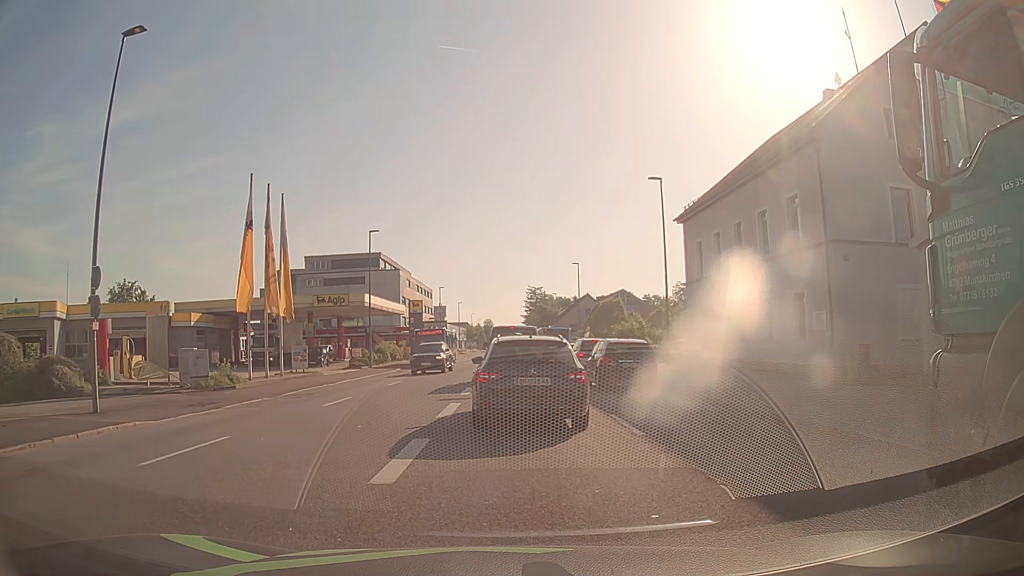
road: tertiary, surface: asphalt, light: Day
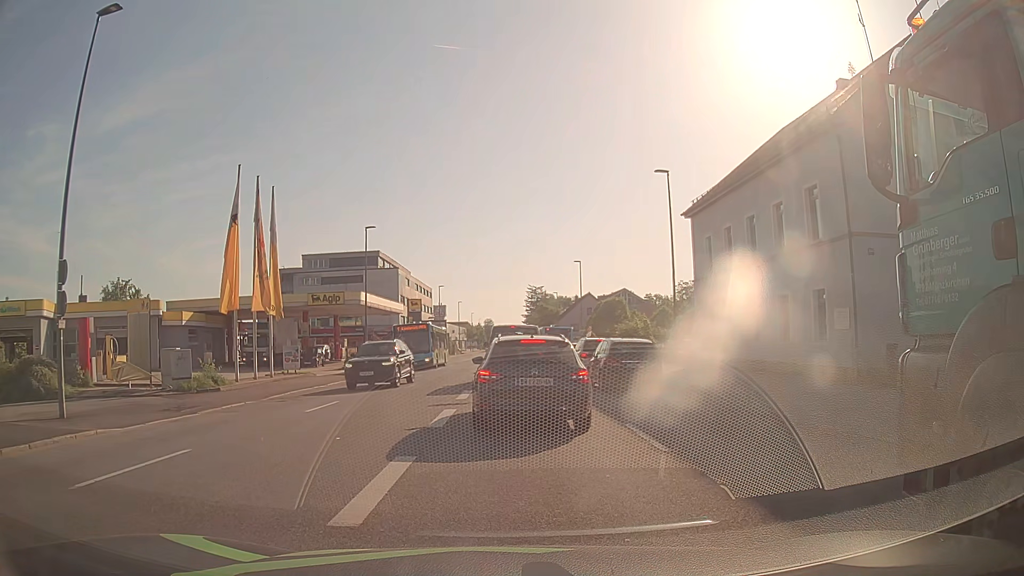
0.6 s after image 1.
(0.0, +1.6) m; +1°
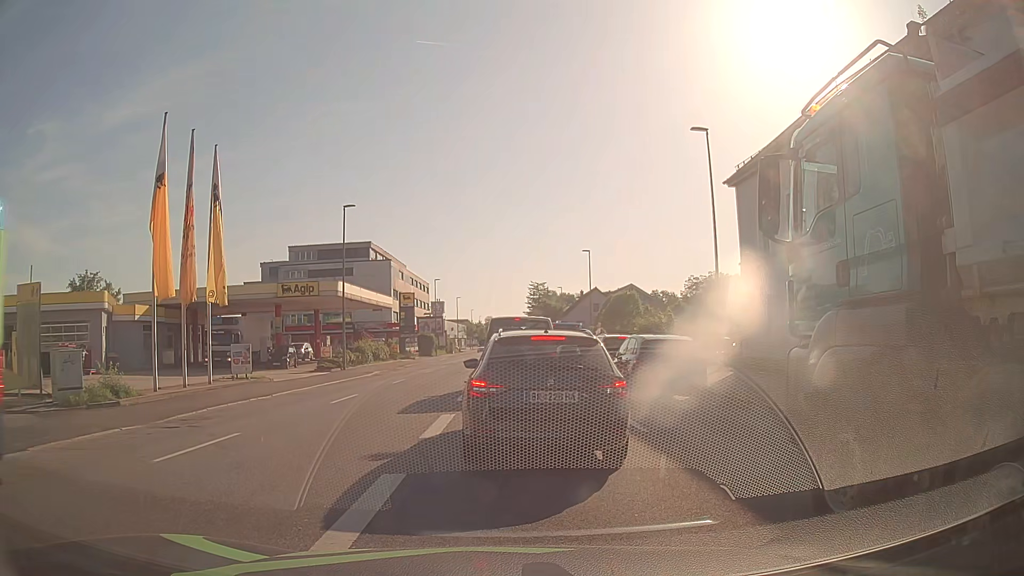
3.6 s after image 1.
(0.0, +7.1) m; -1°
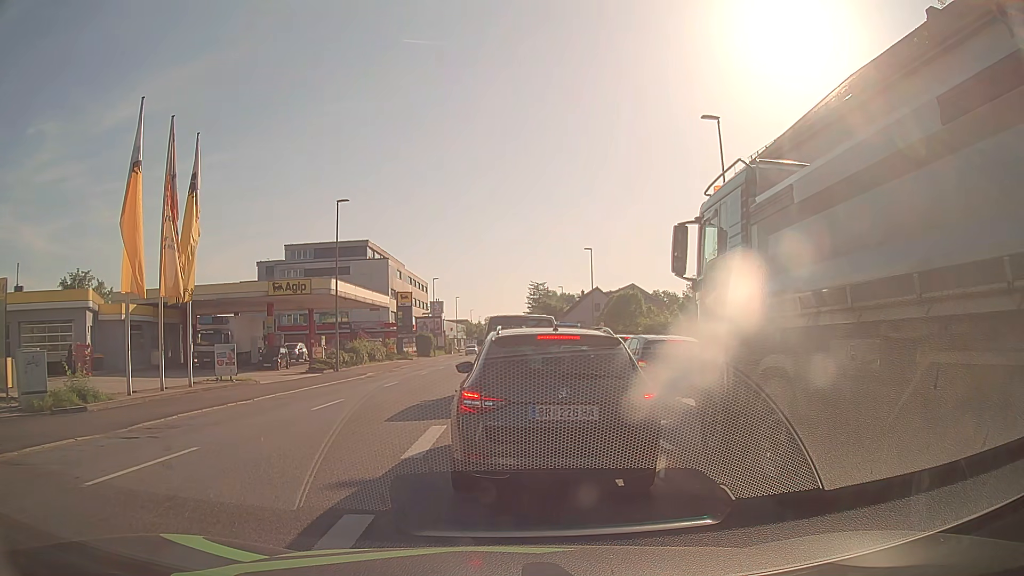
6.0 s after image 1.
(0.0, +1.6) m; +1°
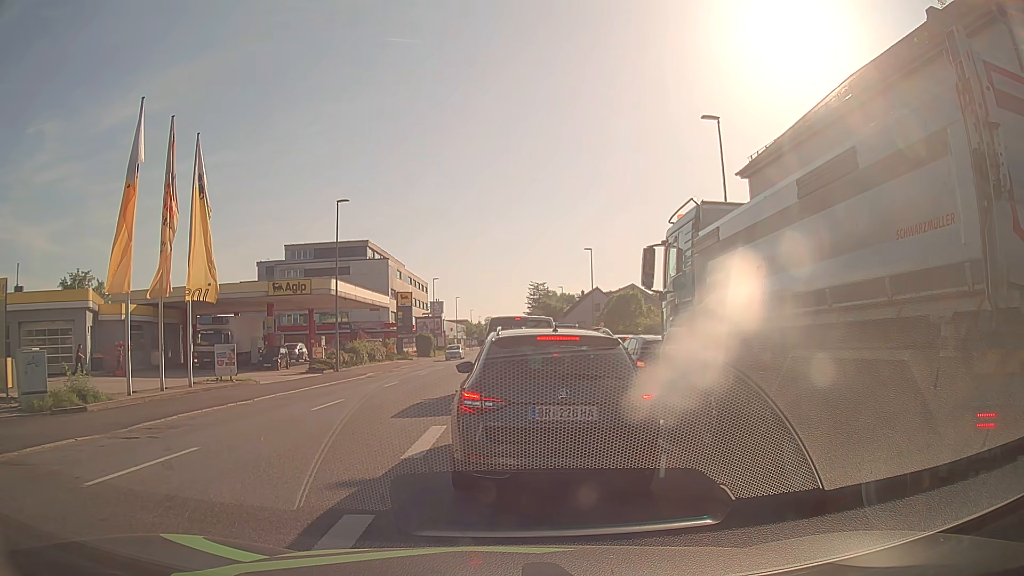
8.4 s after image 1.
(0.0, 0.0) m; 0°
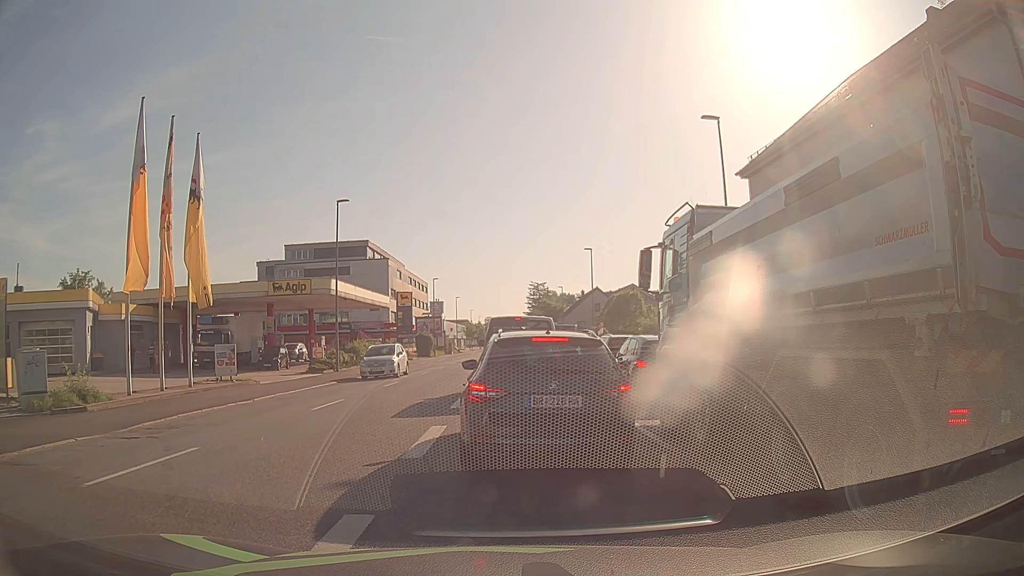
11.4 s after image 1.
(0.0, 0.0) m; 0°
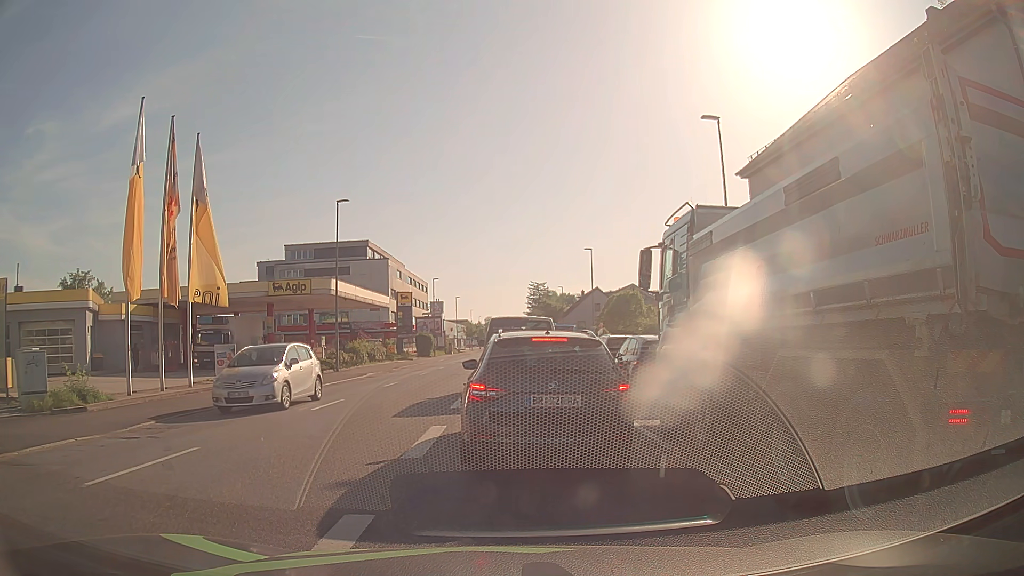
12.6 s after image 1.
(0.0, 0.0) m; 0°
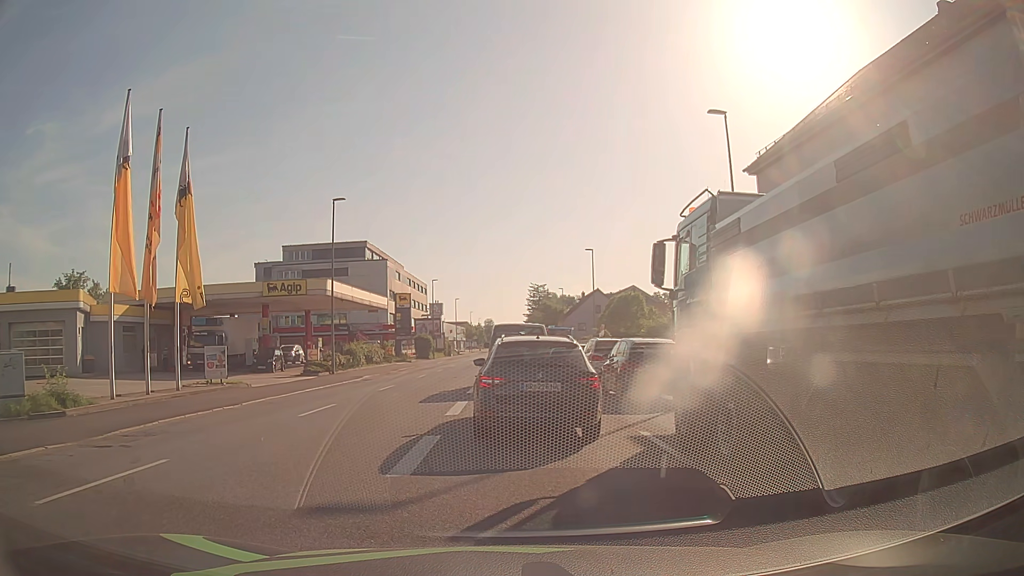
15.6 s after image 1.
(0.0, +1.0) m; 0°
